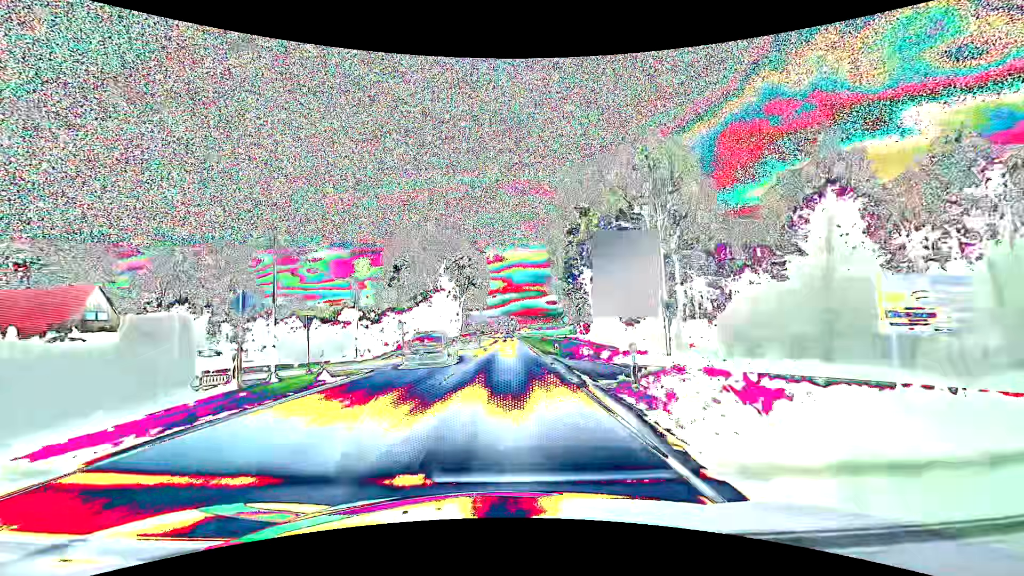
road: primary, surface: asphalt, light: Day
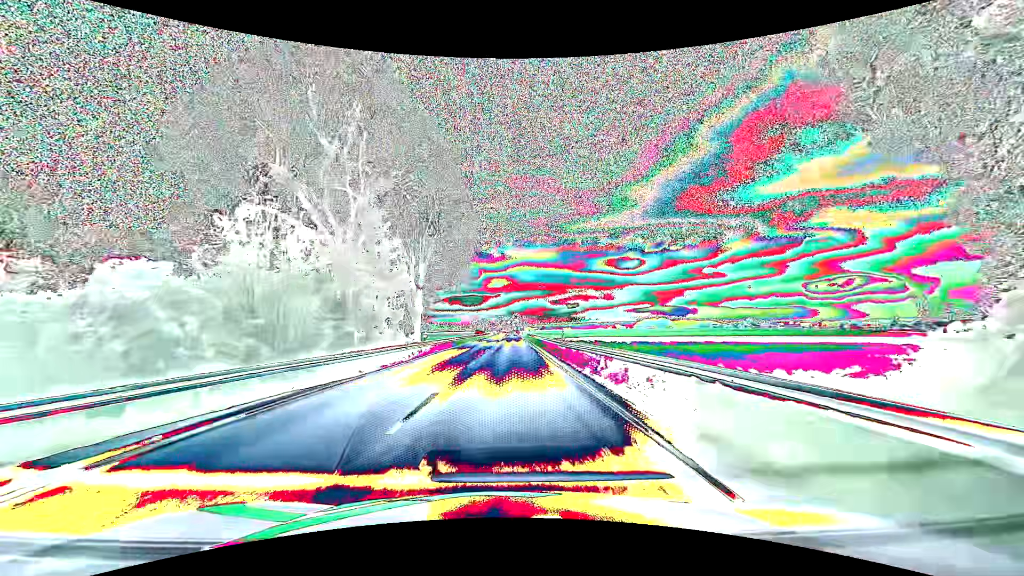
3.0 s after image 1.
(0.0, +53.8) m; 0°
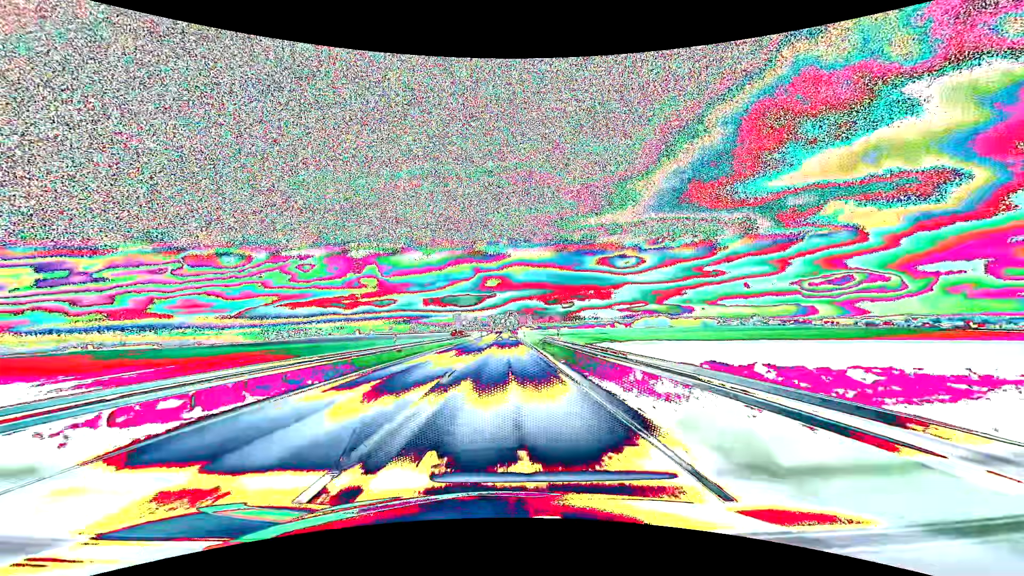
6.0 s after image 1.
(+0.2, +53.9) m; 0°
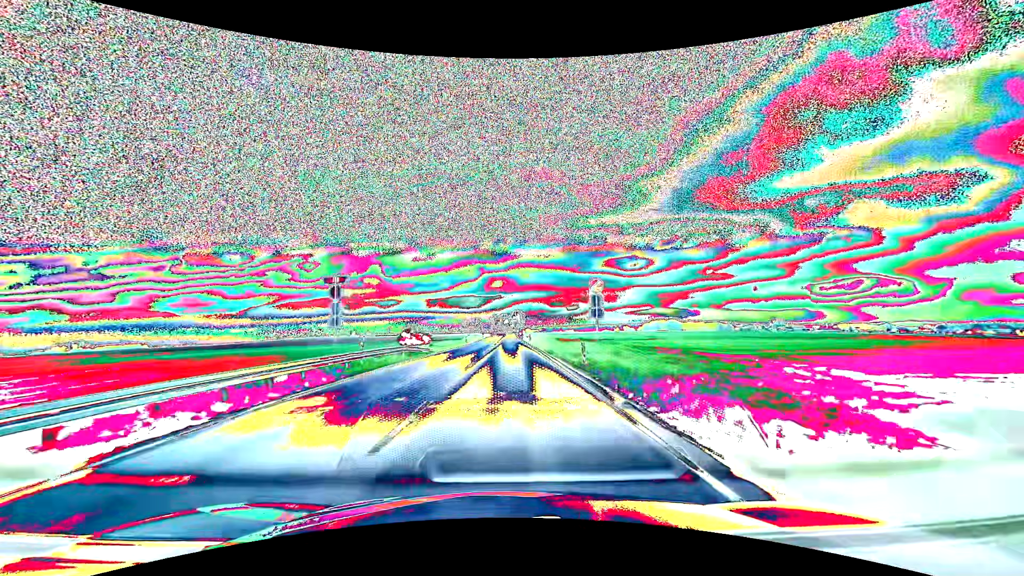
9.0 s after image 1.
(-0.2, +55.7) m; 0°
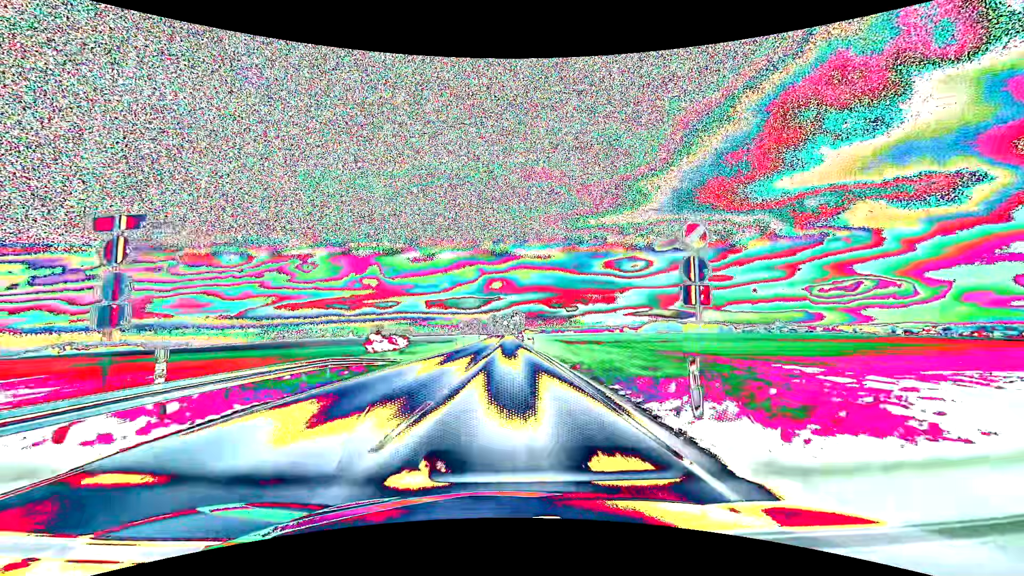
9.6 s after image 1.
(0.0, +11.9) m; 0°
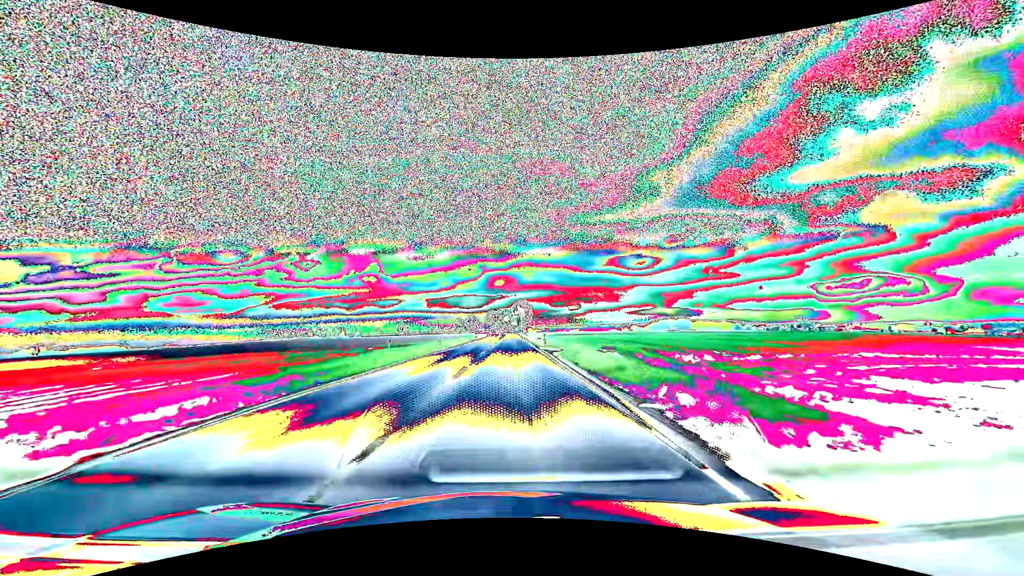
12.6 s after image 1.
(0.0, +64.0) m; 0°
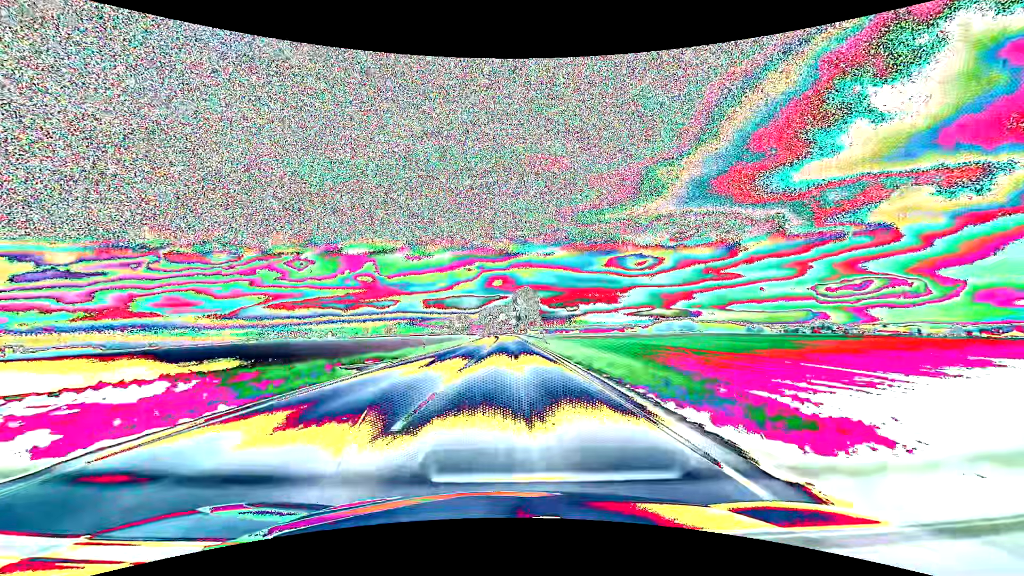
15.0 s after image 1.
(+0.1, +55.9) m; 0°
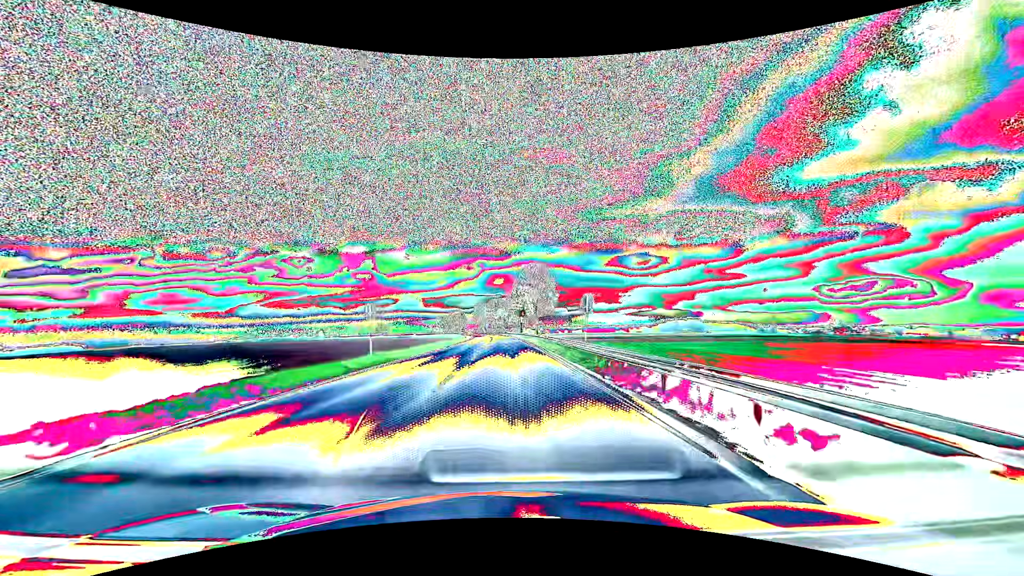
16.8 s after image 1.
(+0.1, +44.4) m; 0°
(0, +10) (0, +20) (0, +30) (0, +40) (0, +50) (0, +60) (-1, +70) (-1, +80) (-1, +90) (-2, +100) m
